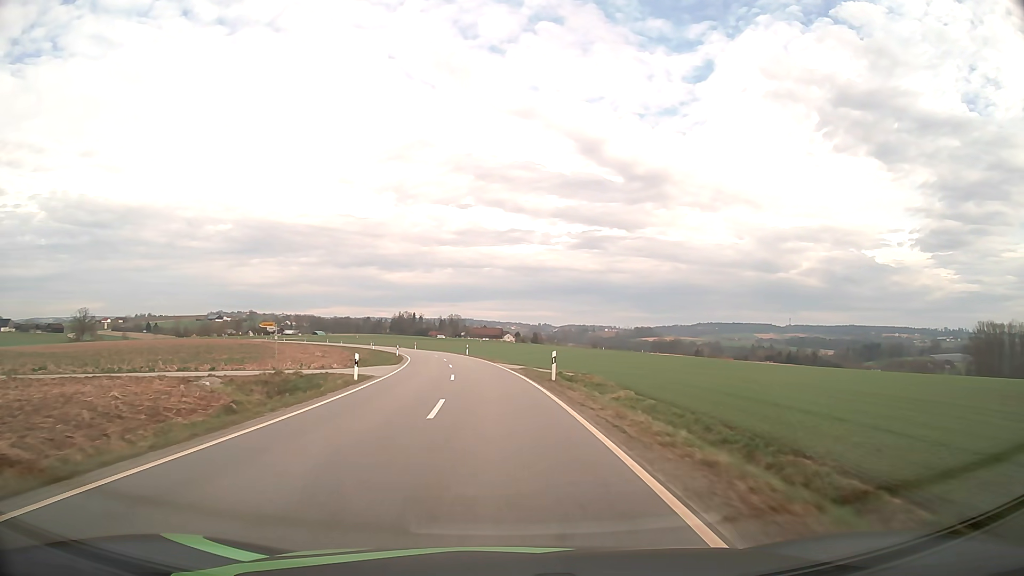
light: Day
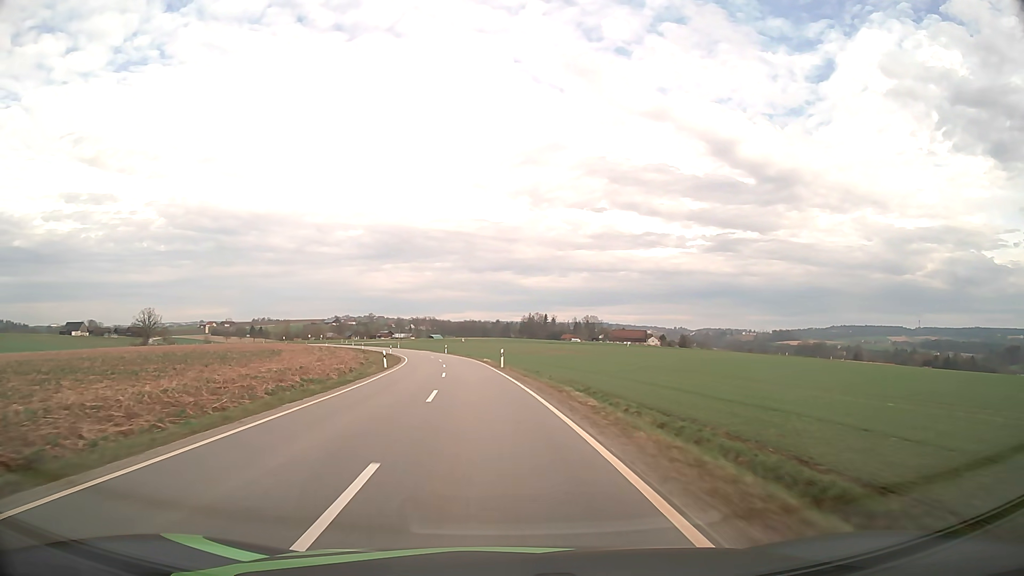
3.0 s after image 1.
(-6.6, +69.5) m; -11°
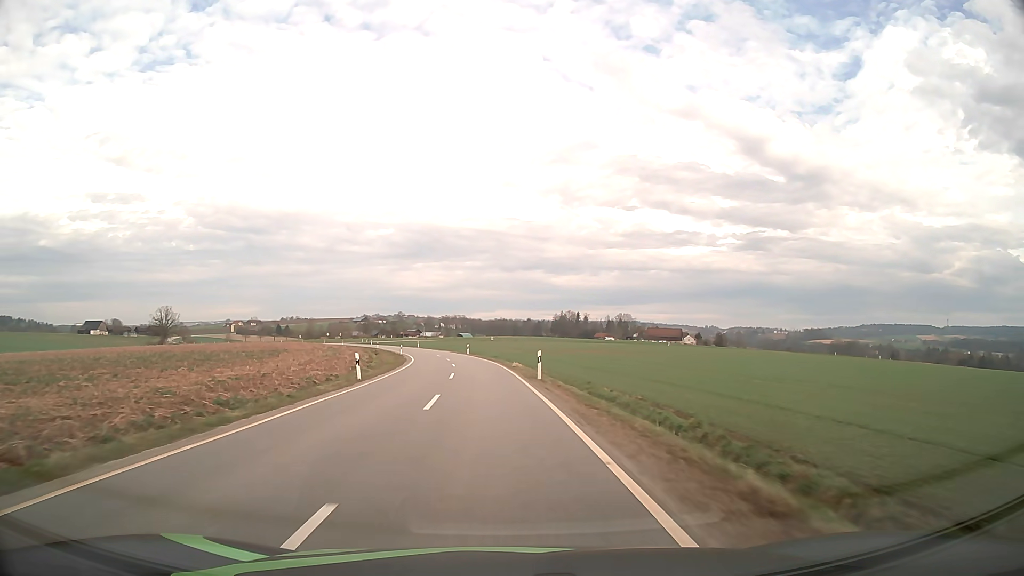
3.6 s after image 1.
(-0.4, +14.2) m; -3°
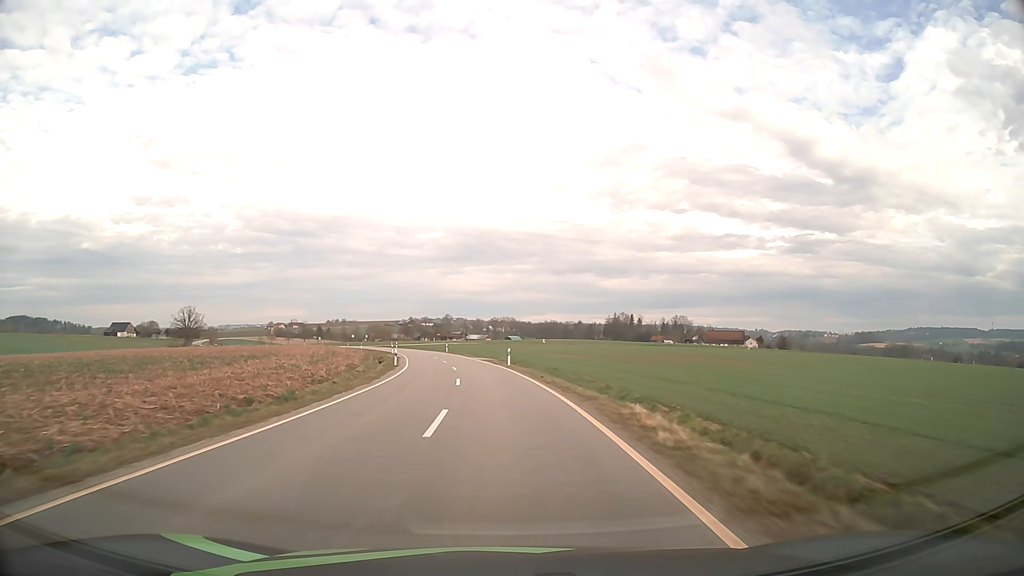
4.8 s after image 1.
(-1.3, +28.6) m; -5°
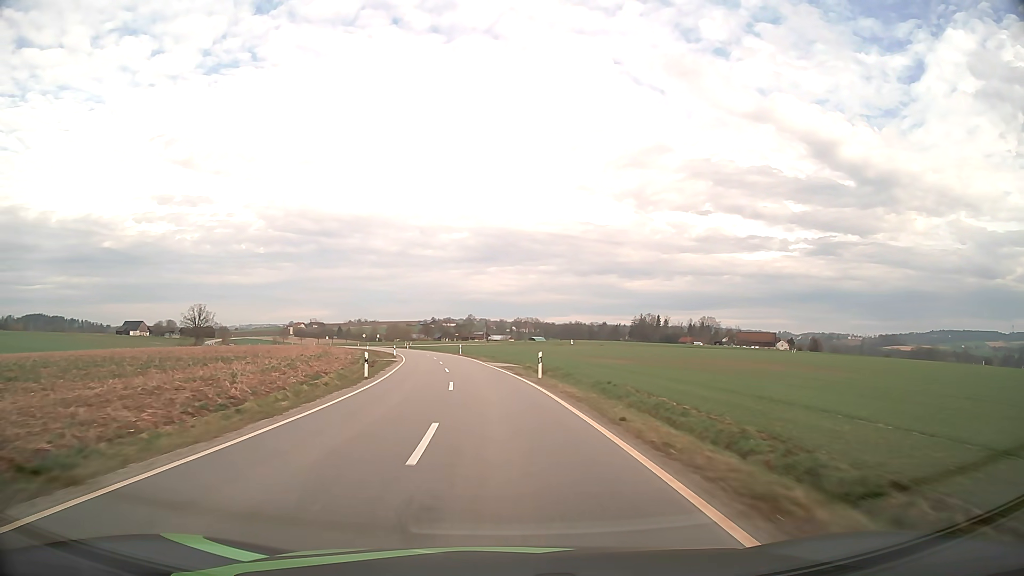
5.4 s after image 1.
(-0.2, +14.4) m; -2°
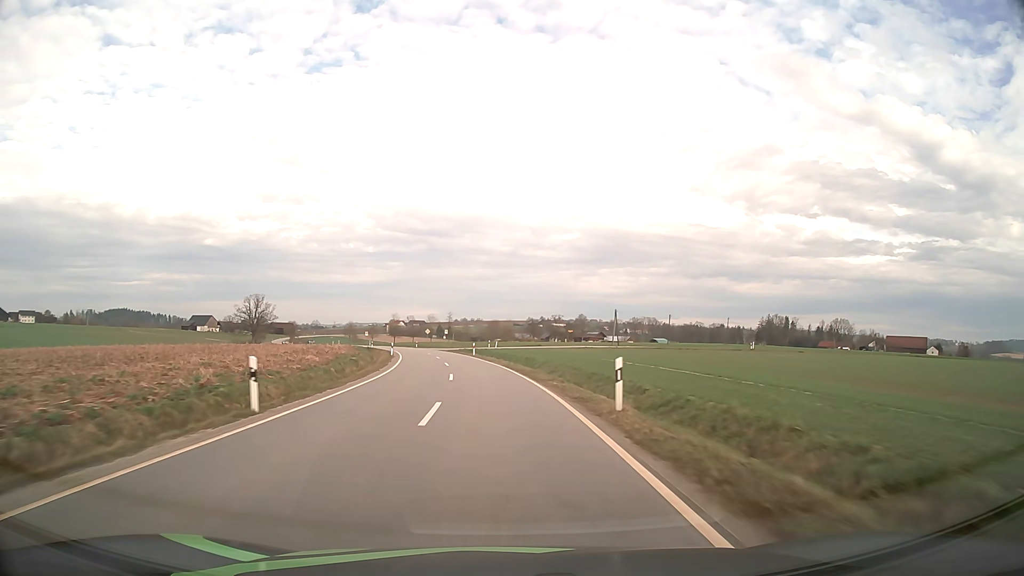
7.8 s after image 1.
(-4.8, +58.0) m; -9°
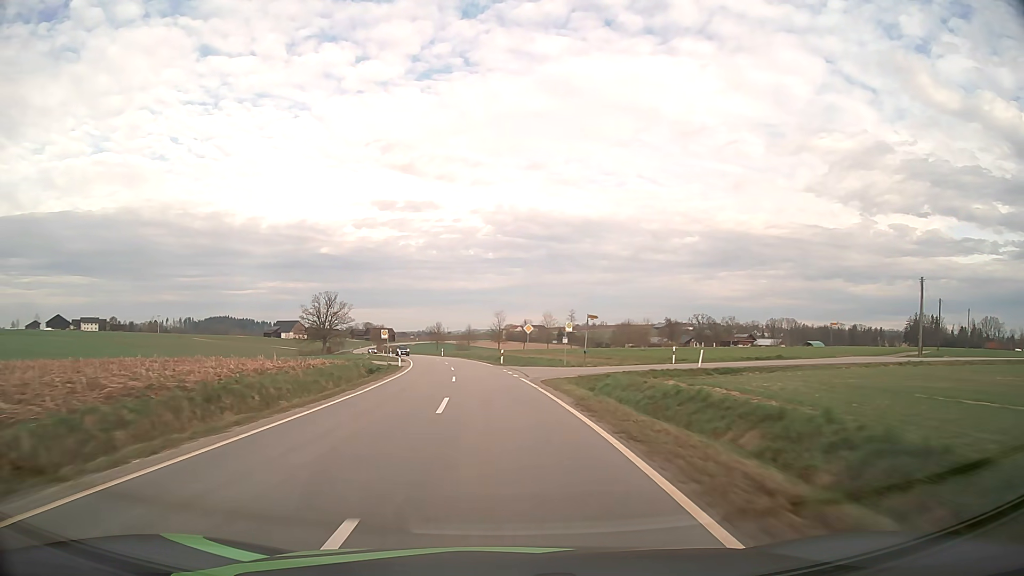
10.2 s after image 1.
(-5.3, +58.1) m; -10°
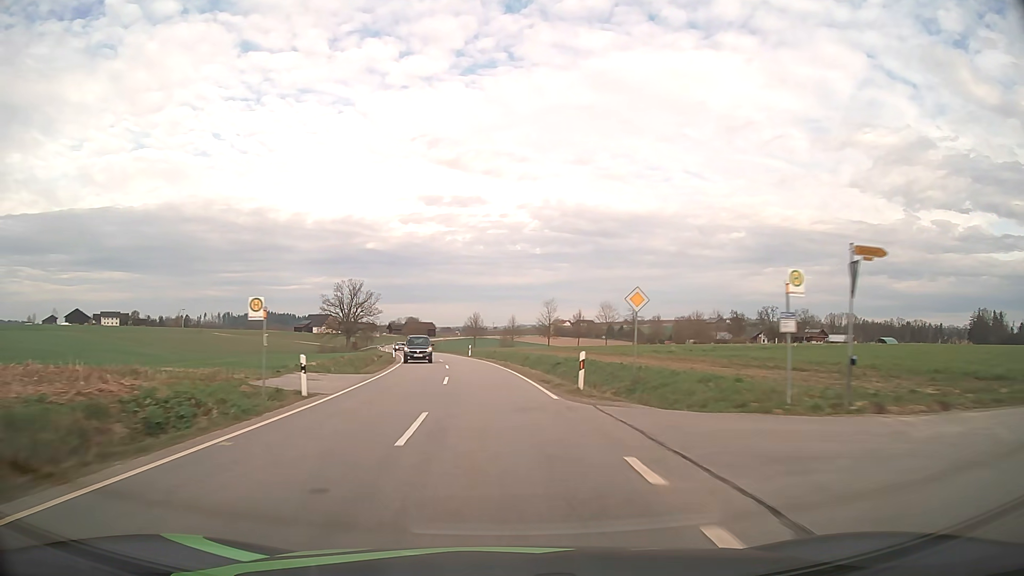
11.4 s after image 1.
(-1.0, +29.2) m; -4°
(0, +10) (0, +20) (-1, +30) (-2, +40) (-3, +50) (-5, +60) (-7, +70) (-9, +79) (-11, +89) (-13, +99) m
